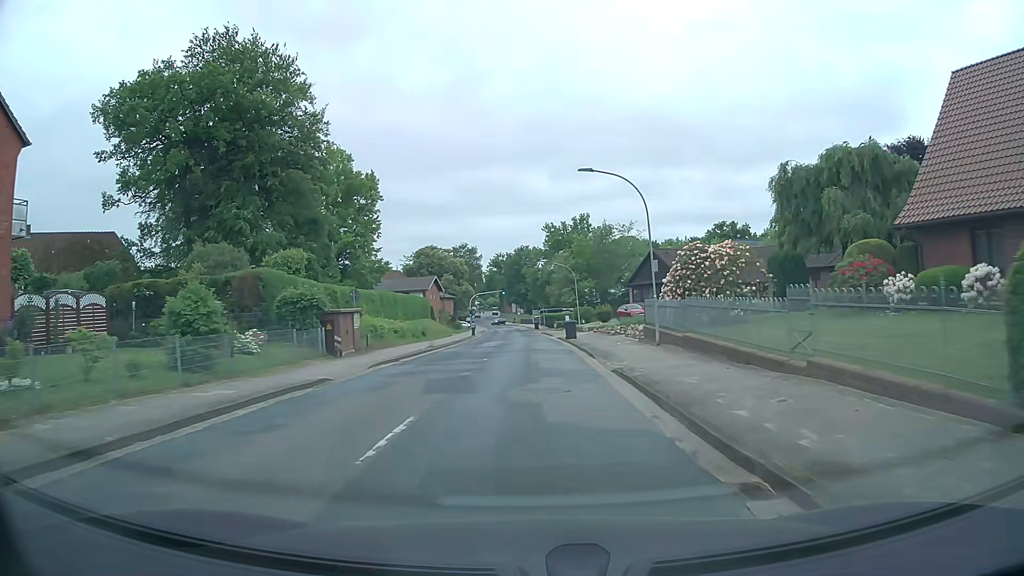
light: Day
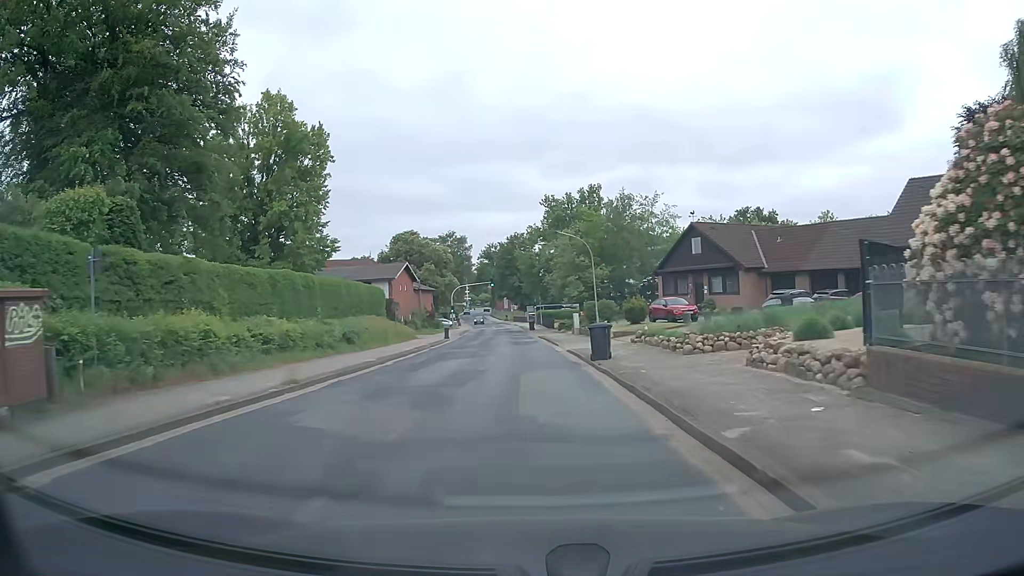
(+0.1, +19.6) m; 0°
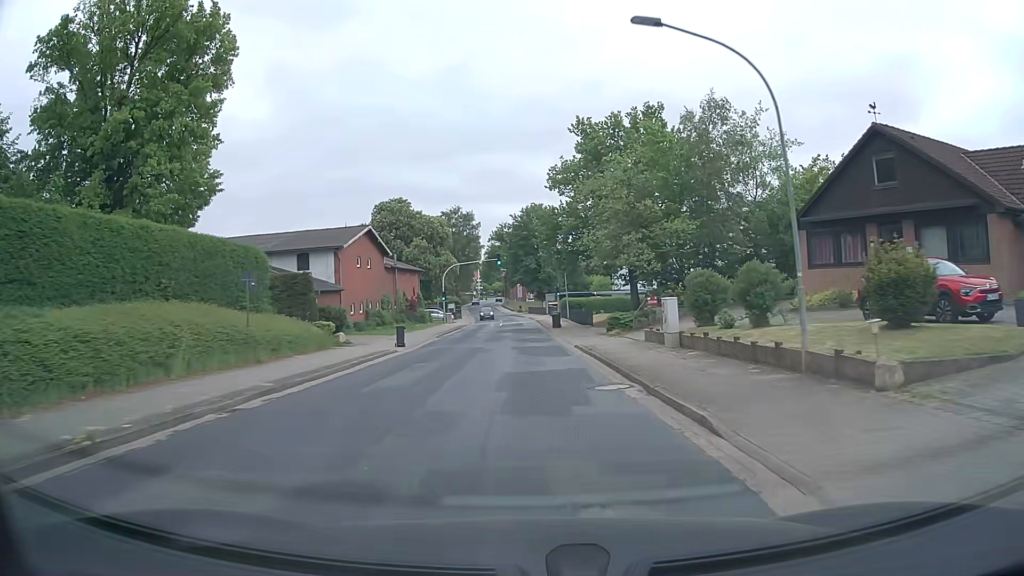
(0.0, +26.5) m; -1°
